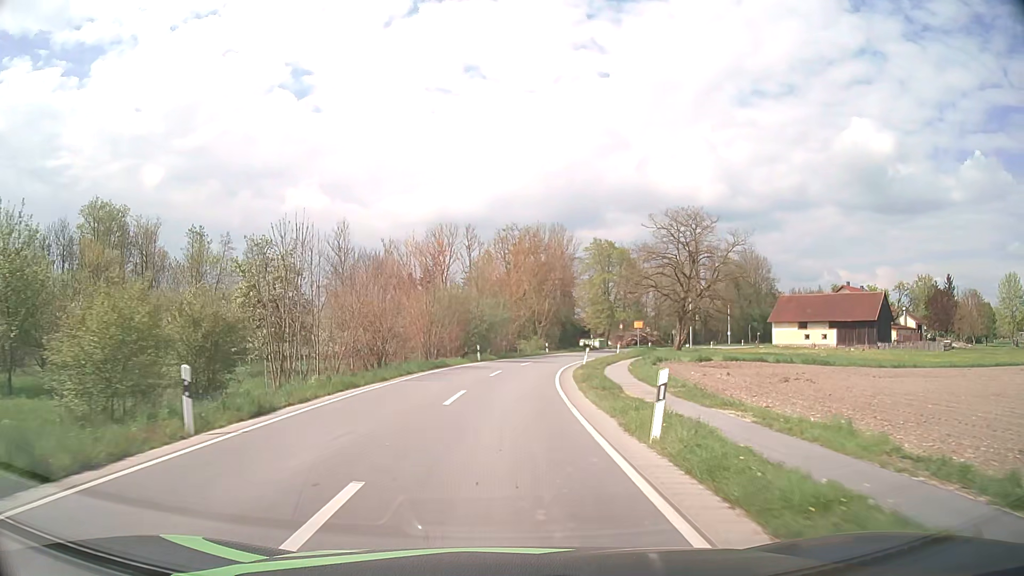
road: secondary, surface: asphalt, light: Day
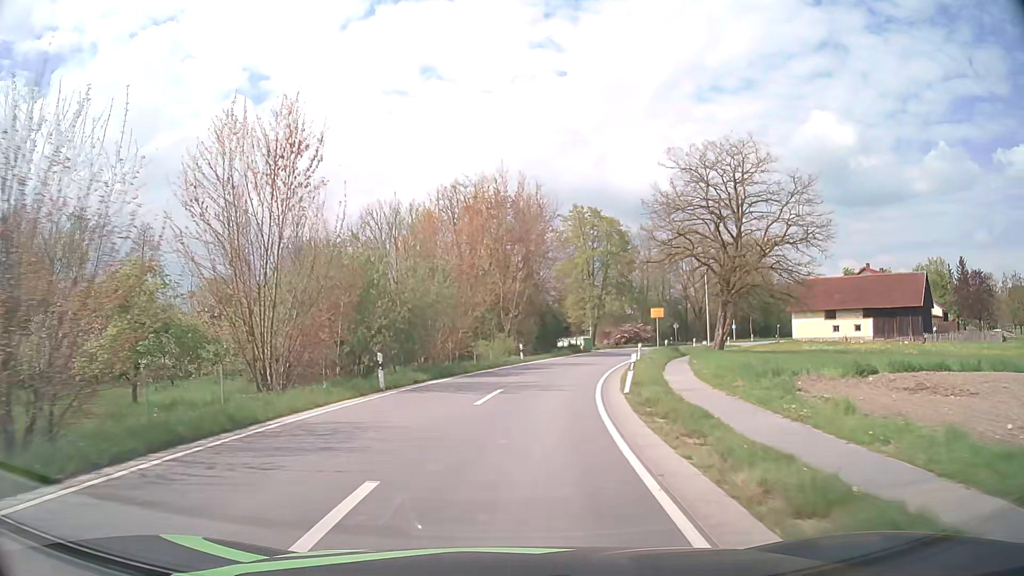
(+0.5, +23.9) m; +3°
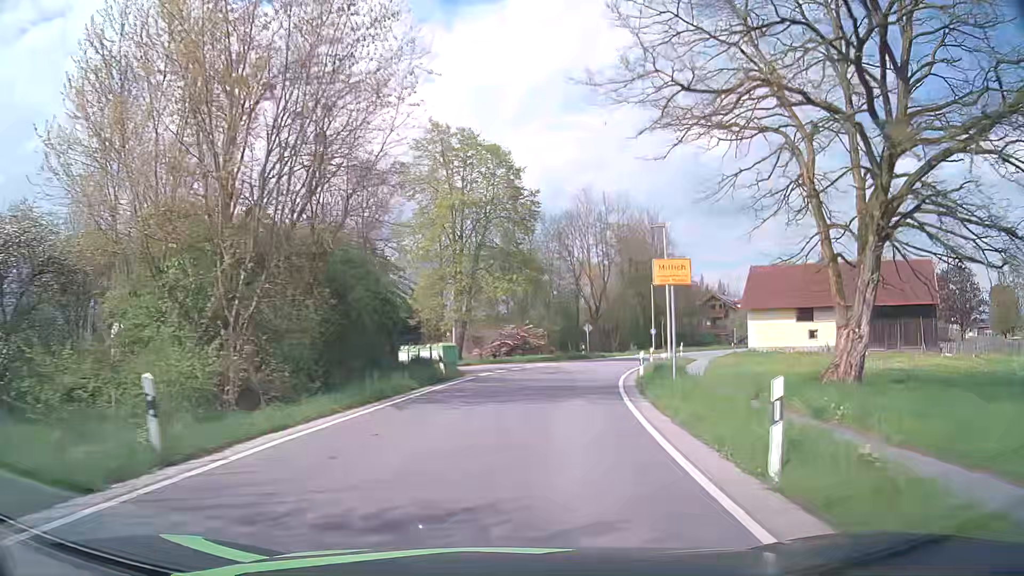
(+2.8, +30.8) m; +12°
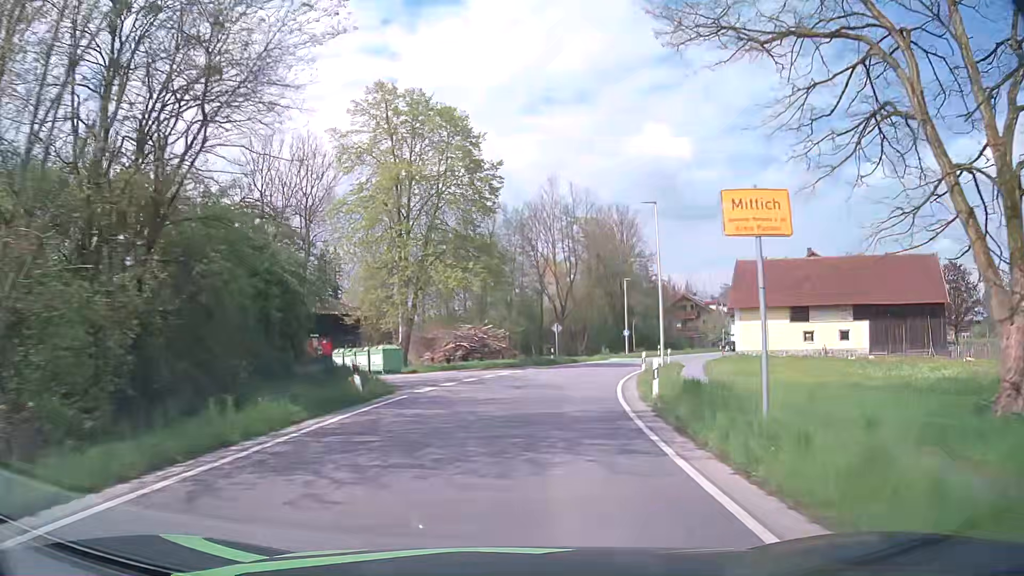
(+0.2, +7.7) m; +3°
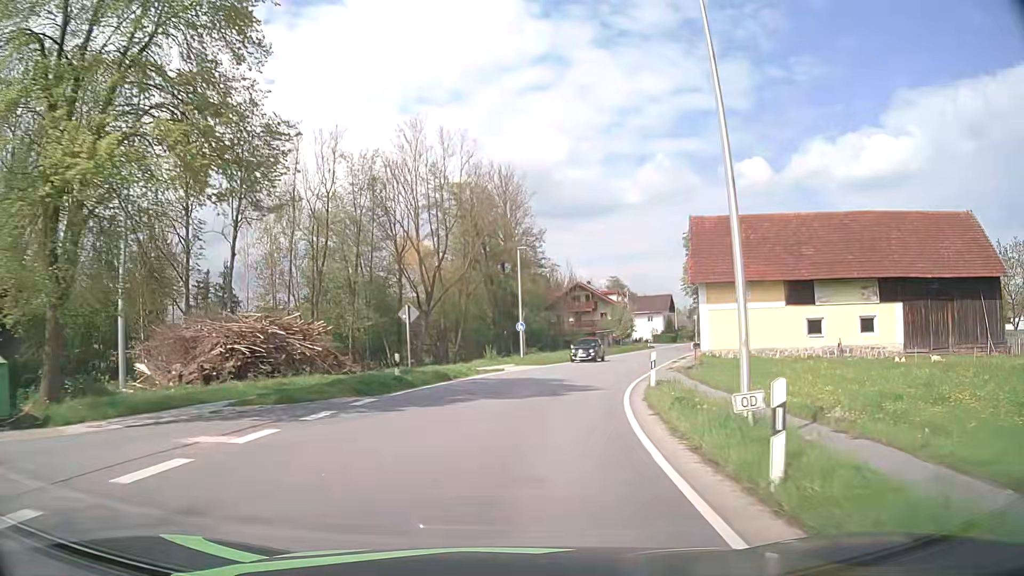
(+2.1, +22.8) m; +10°
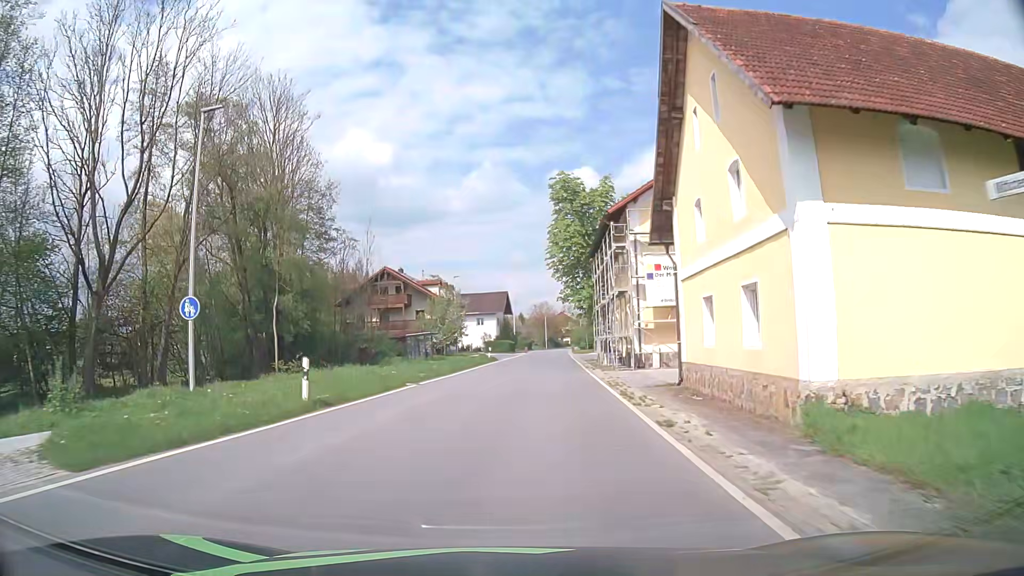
(+4.7, +30.2) m; +16°
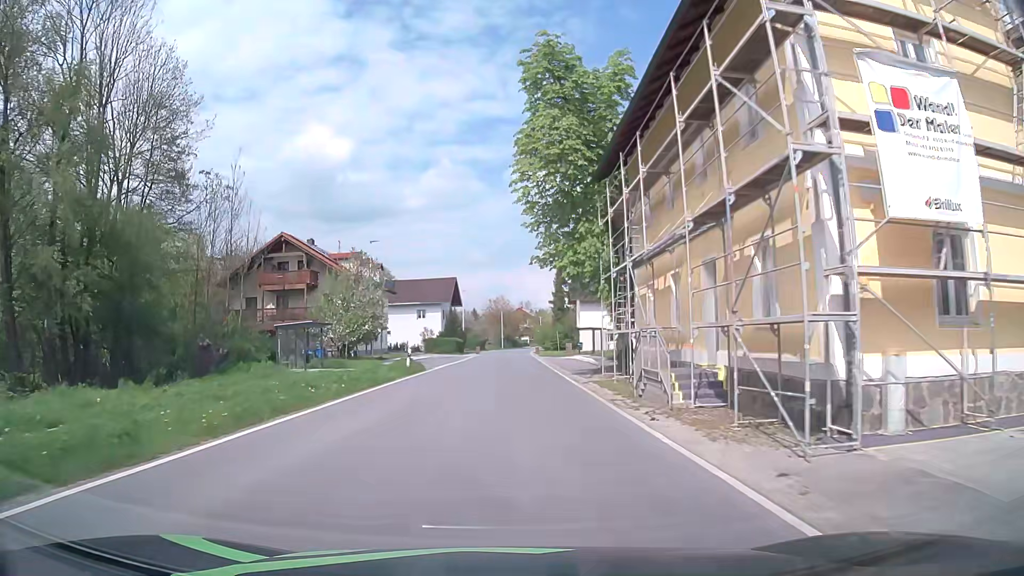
(+1.0, +22.9) m; +4°
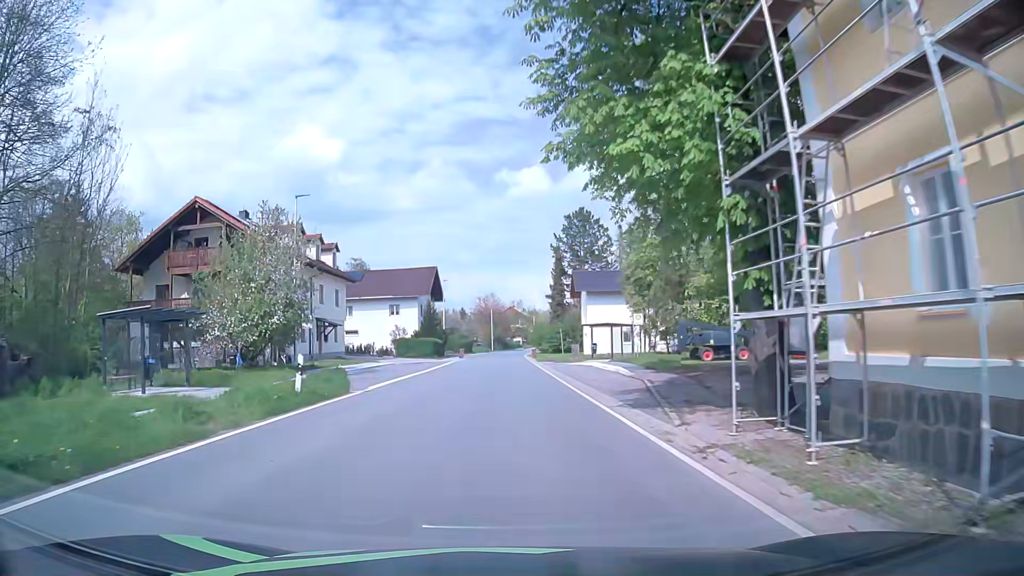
(0.0, +15.3) m; 0°
